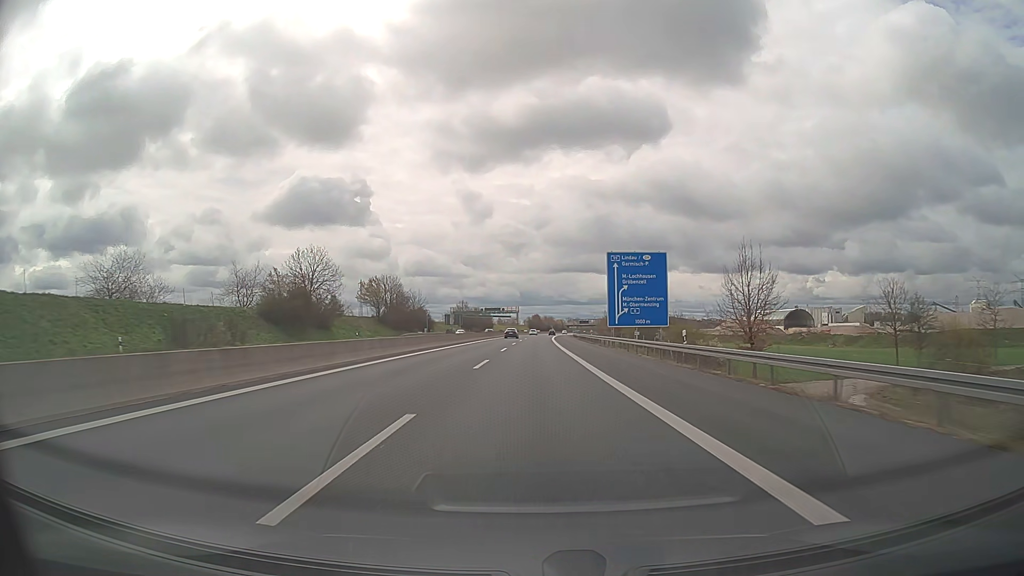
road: motorway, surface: asphalt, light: Day
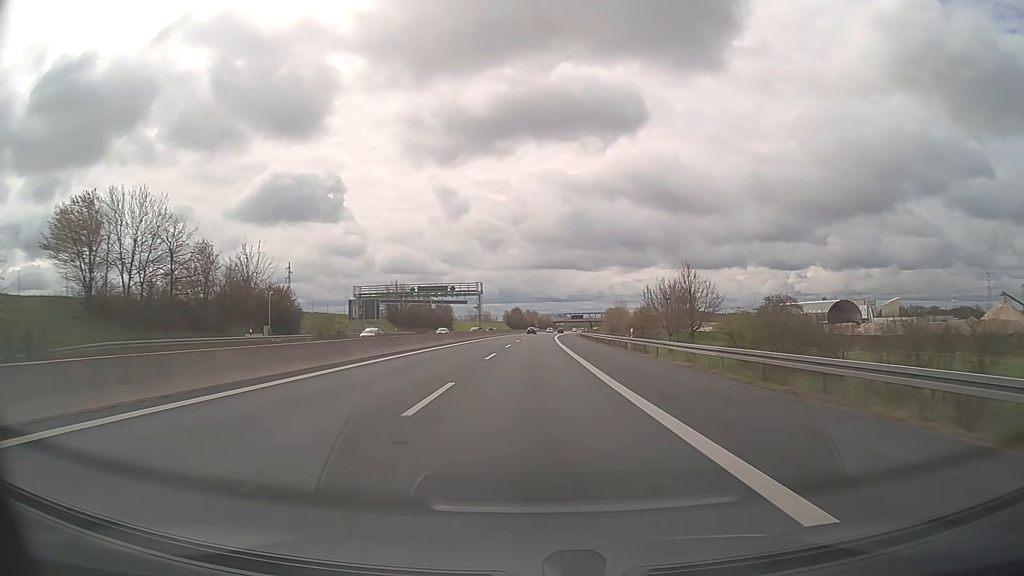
(+1.2, +84.1) m; +2°
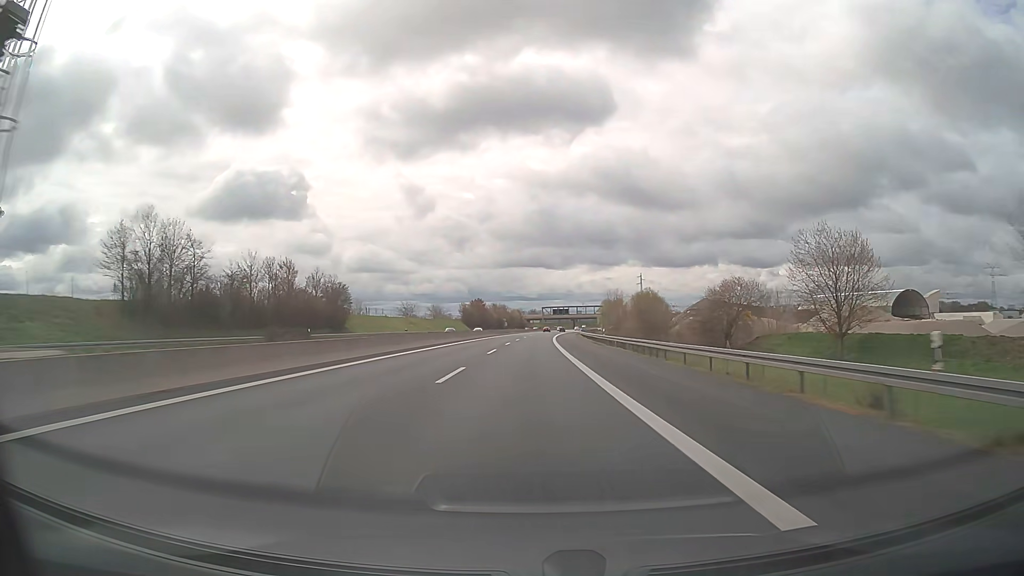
(+1.6, +84.1) m; +2°
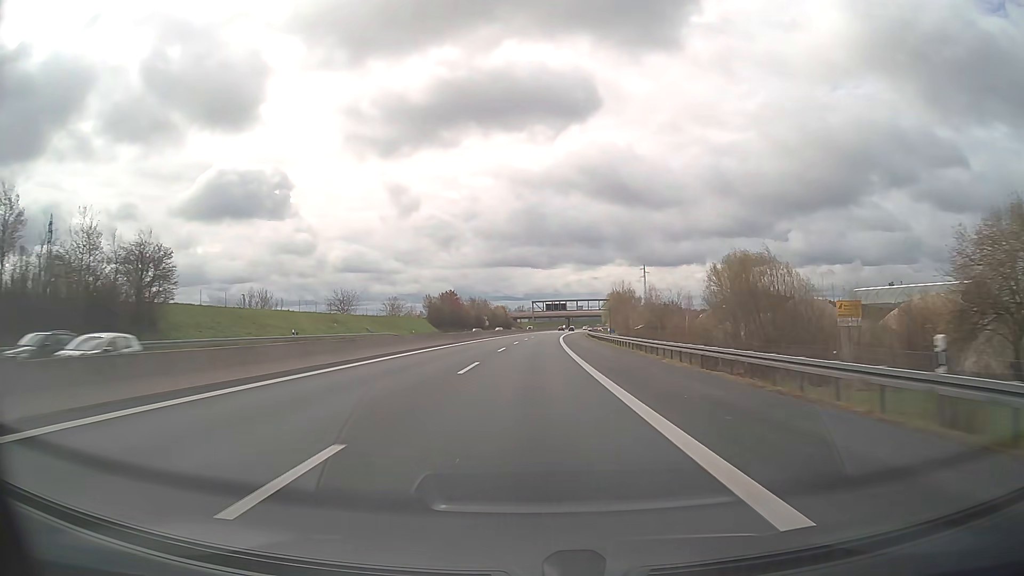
(+0.5, +50.5) m; +1°
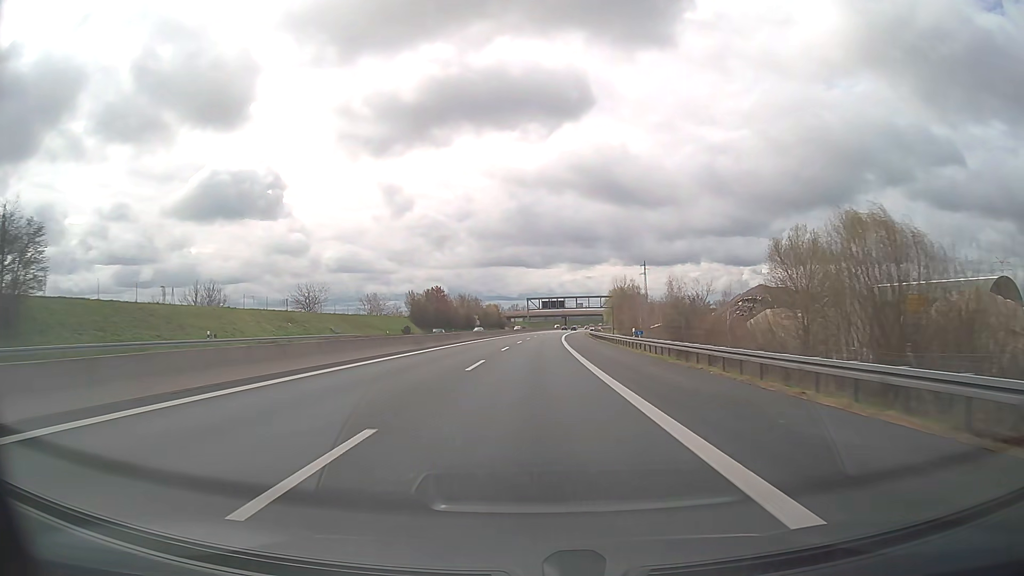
(+0.1, +16.8) m; 0°
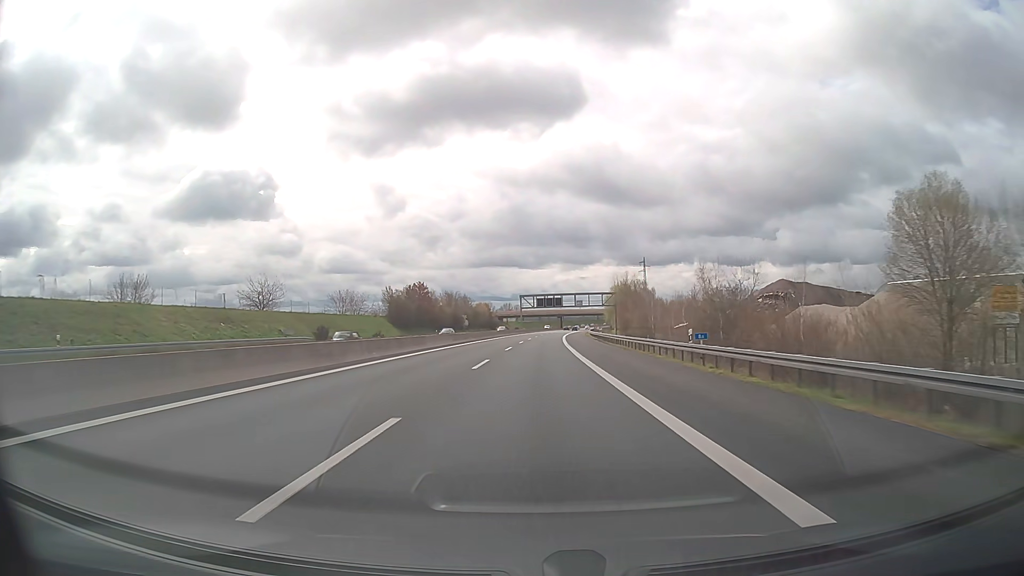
(+0.1, +16.8) m; +1°
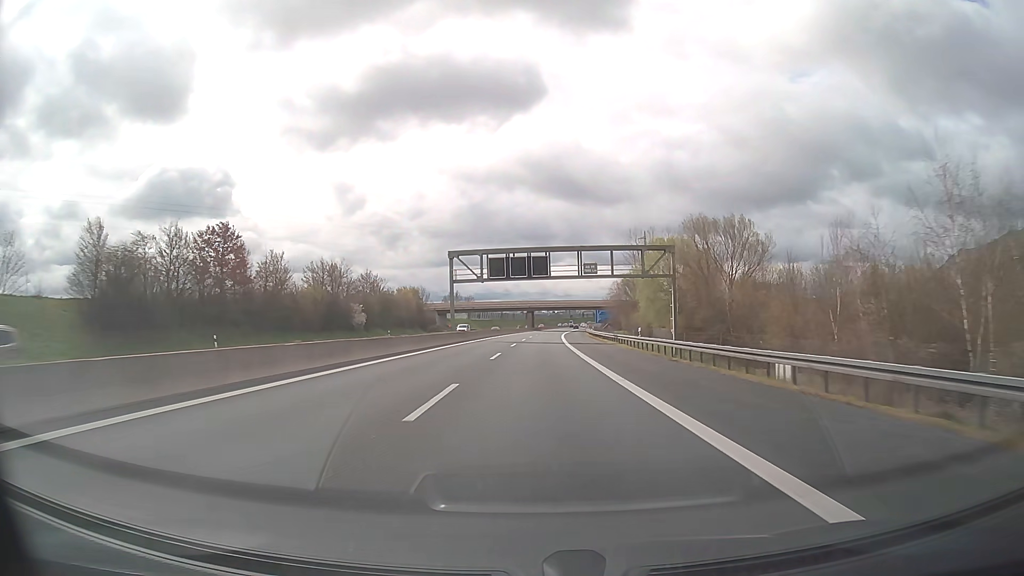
(+2.3, +84.1) m; +3°
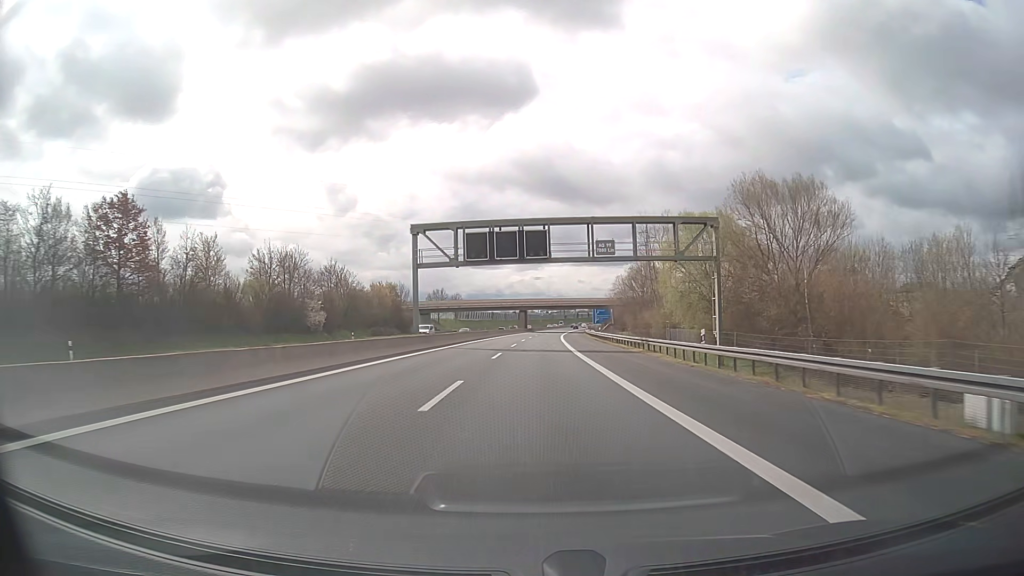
(+0.1, +16.8) m; +1°
(0, +10) (0, +20) (0, +30) (0, +40) (+1, +50) (+1, +60) (+2, +70) (+2, +80) (+2, +90) (+3, +100) m
